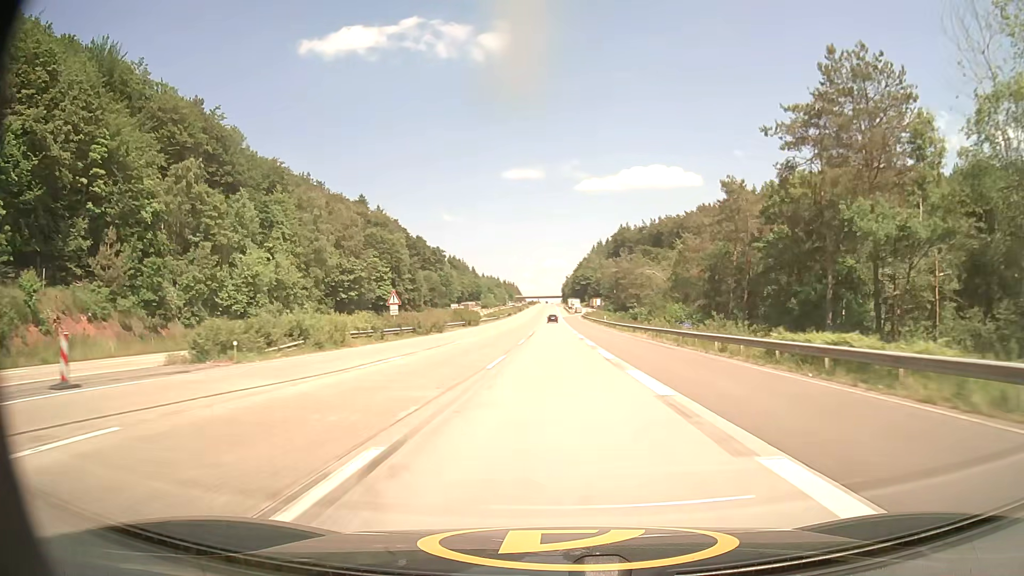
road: motorway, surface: asphalt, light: Day
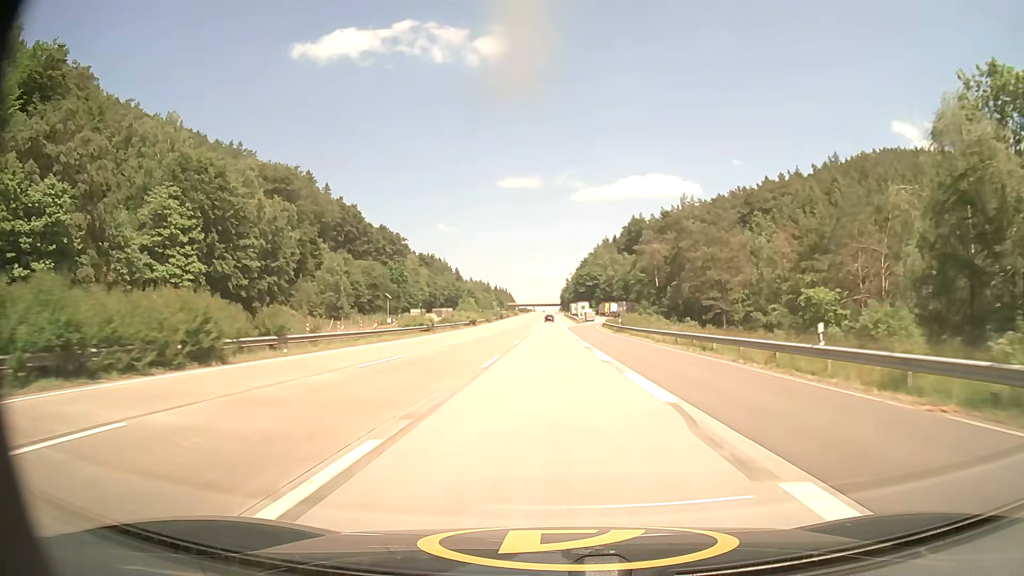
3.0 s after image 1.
(0.0, +72.7) m; 0°
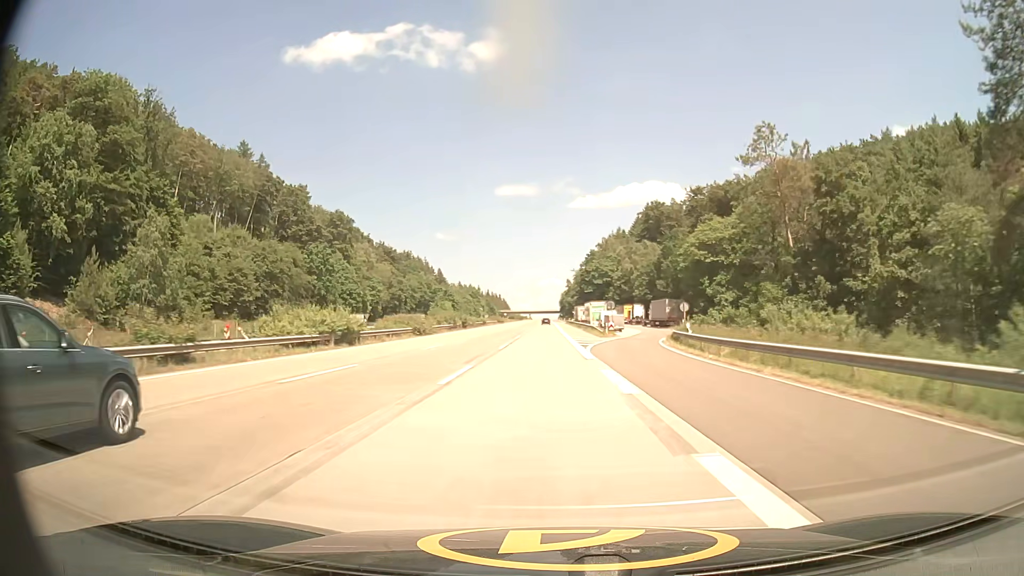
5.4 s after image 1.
(+0.2, +58.3) m; 0°
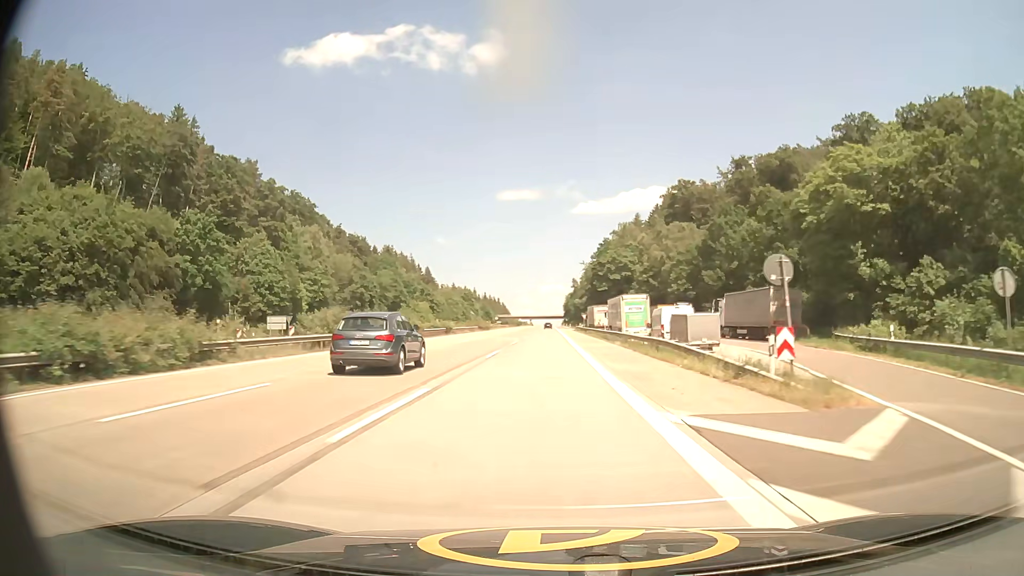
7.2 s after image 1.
(-0.3, +43.8) m; 0°
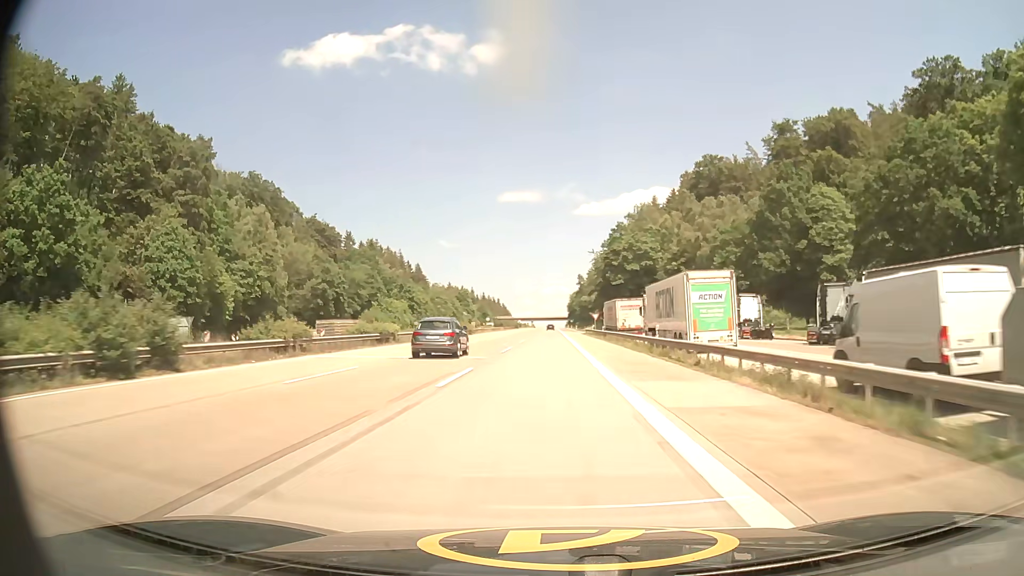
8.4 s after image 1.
(0.0, +29.2) m; 0°
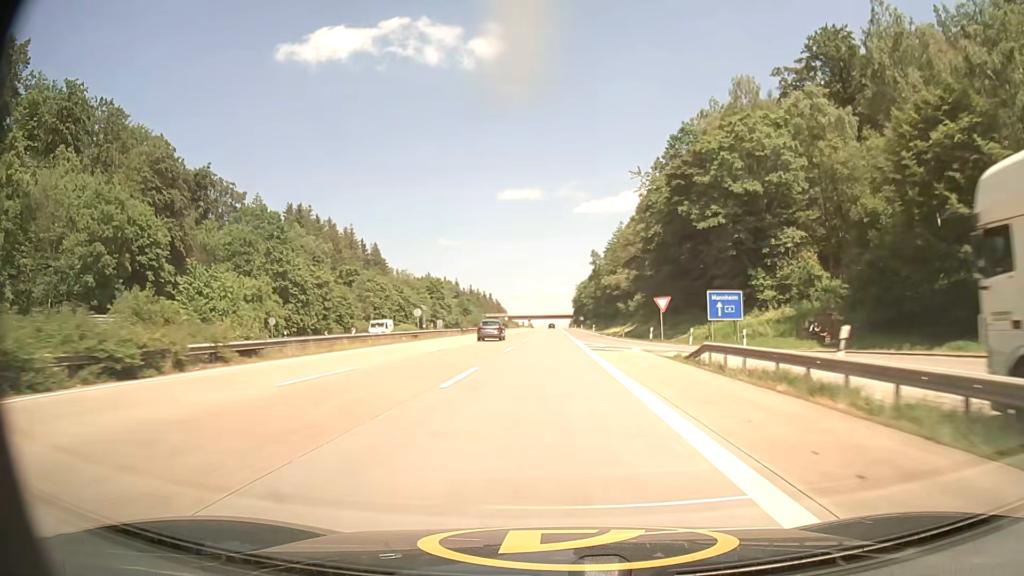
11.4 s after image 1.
(+0.1, +72.8) m; 0°
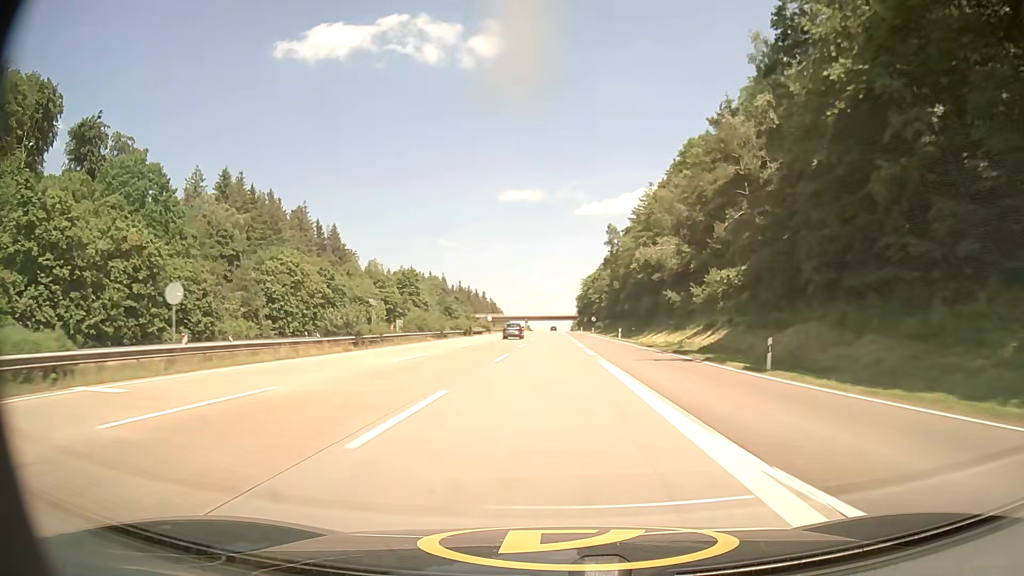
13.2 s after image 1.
(-0.1, +43.6) m; 0°
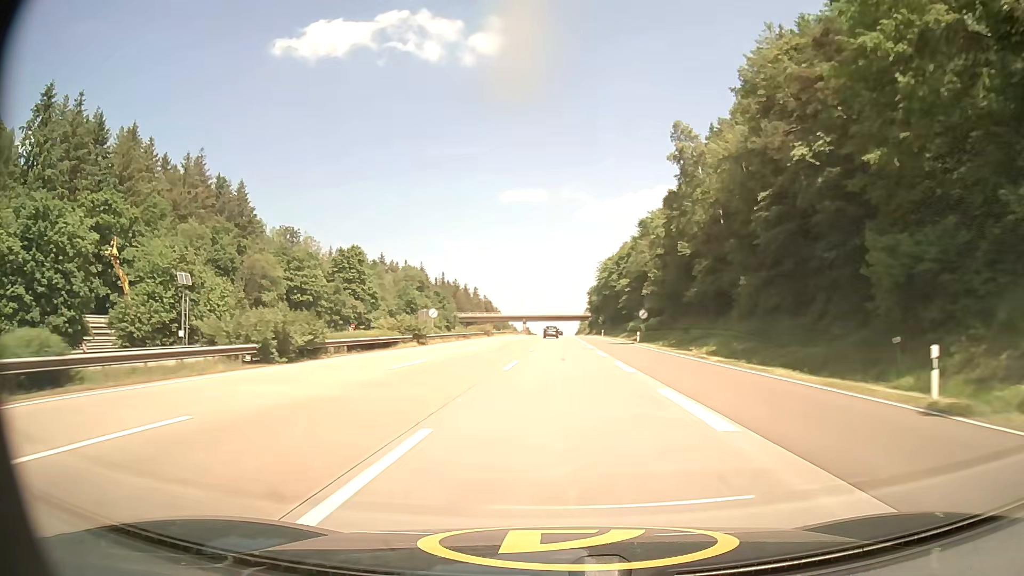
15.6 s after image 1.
(-0.4, +58.7) m; -1°
(0, +10) (0, +20) (0, +30) (0, +40) (0, +50) (0, +60) (0, +70) (0, +80) (0, +90) (+1, +100) m
